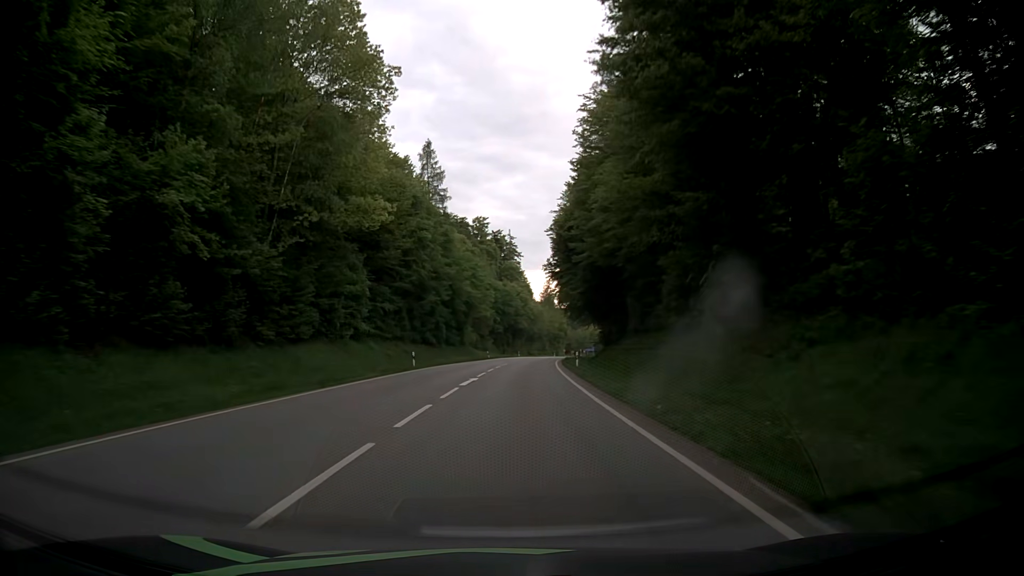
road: secondary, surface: asphalt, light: Day
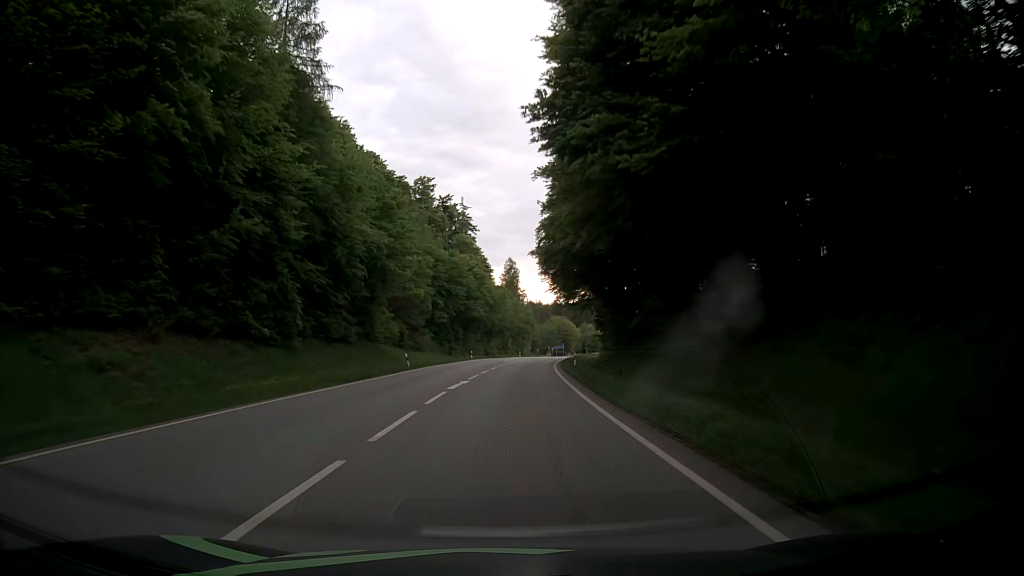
(+1.5, +43.2) m; +2°
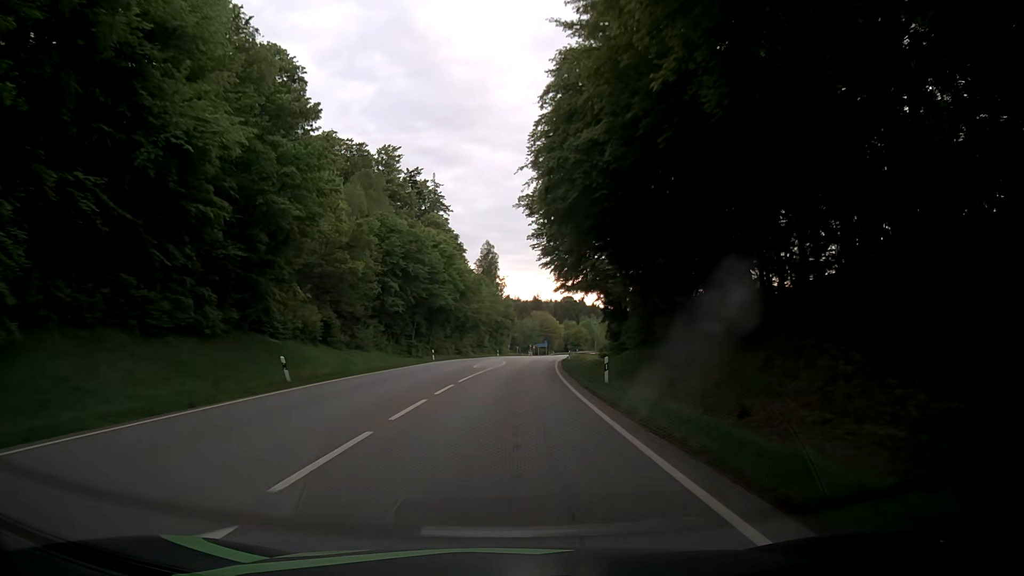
(+0.9, +21.6) m; +4°
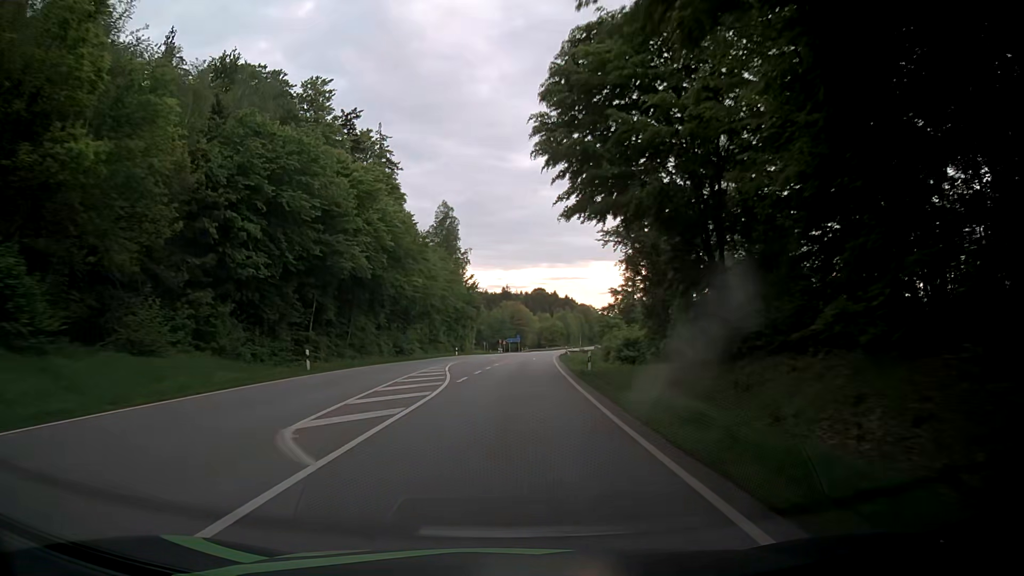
(+0.4, +32.4) m; +2°
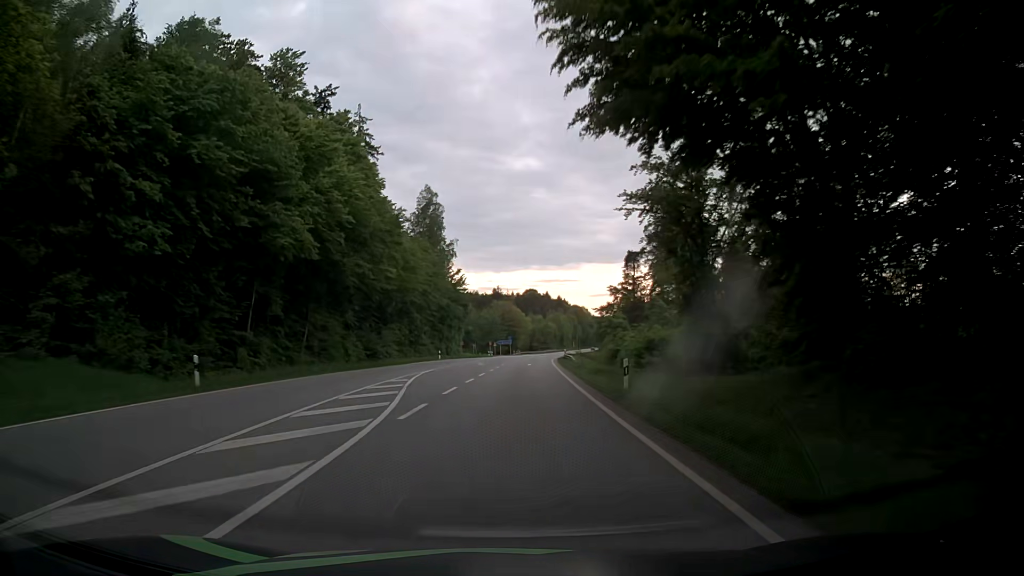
(+0.1, +10.8) m; +1°
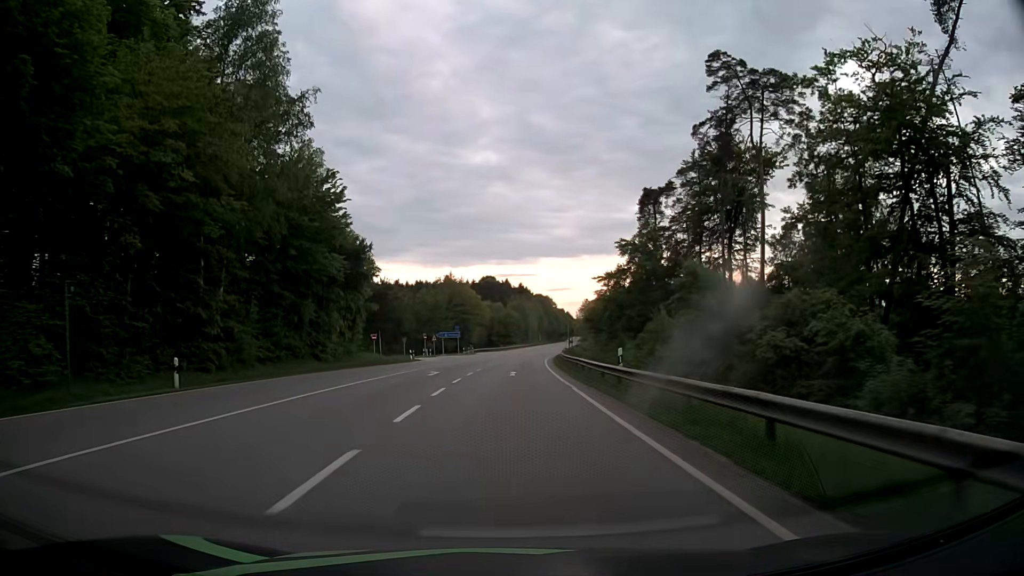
(+1.6, +54.1) m; +3°
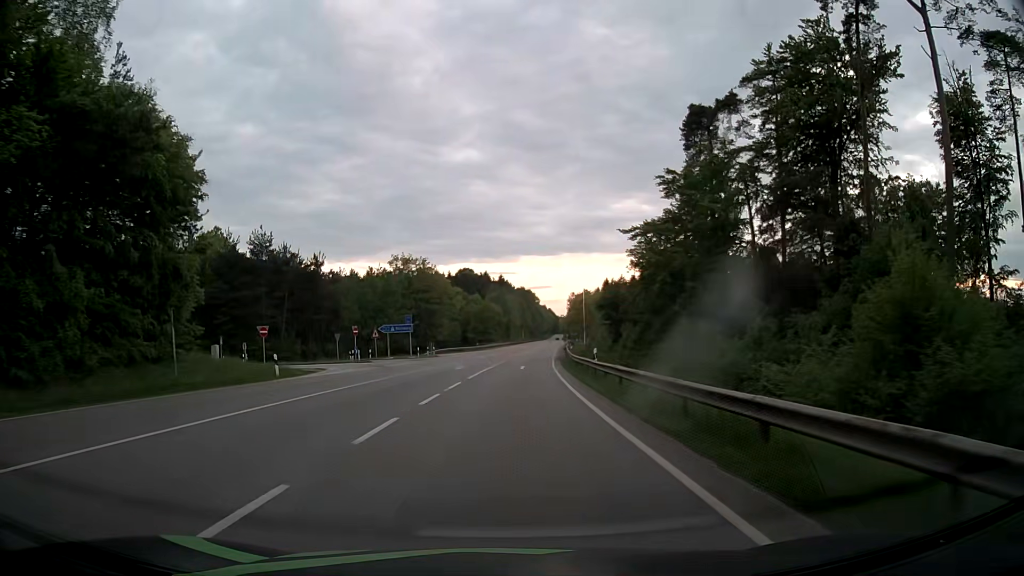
(+0.5, +32.4) m; +1°
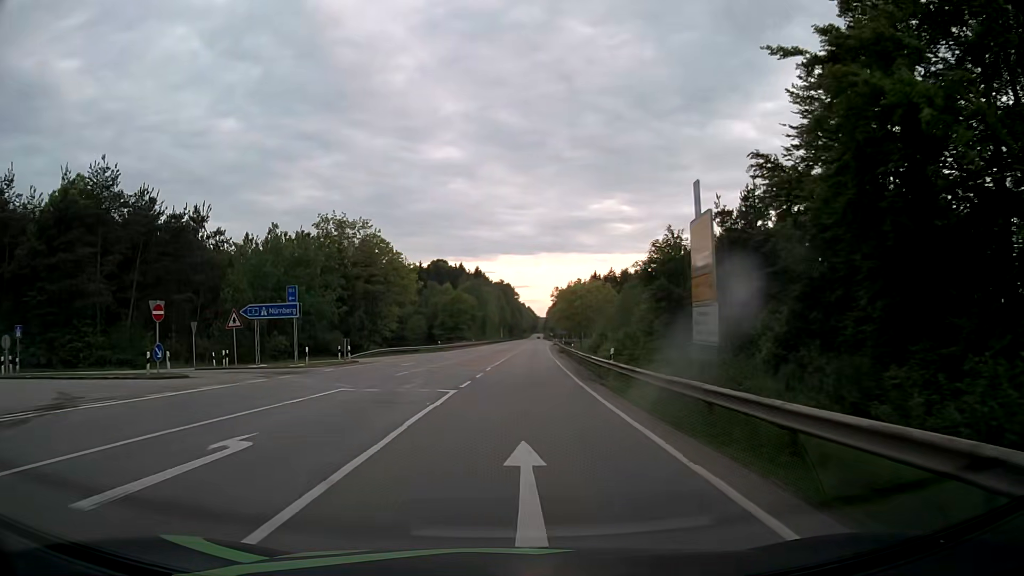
(+0.5, +32.4) m; +2°
(0, +10) (0, +20) (+1, +30) (+1, +40) (+2, +50) (+2, +60) (+3, +70) (+3, +80) (+4, +90) (+4, +100) m
